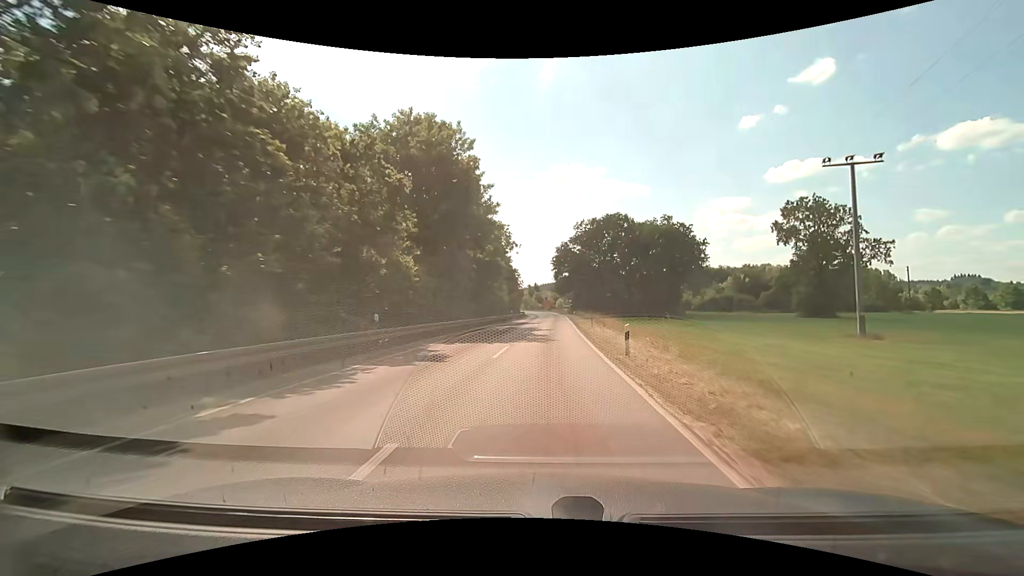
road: tertiary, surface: asphalt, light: Day
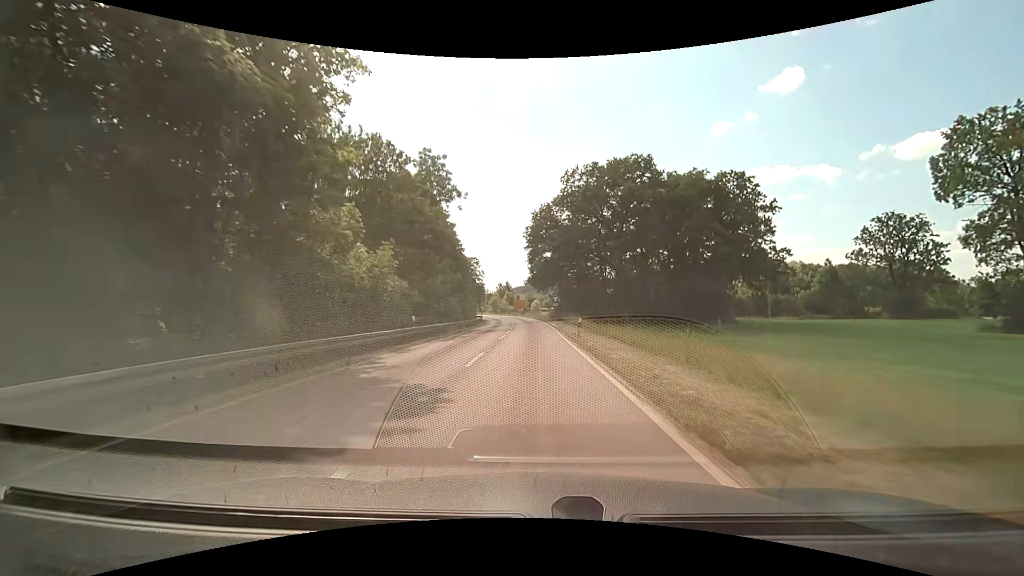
(+1.3, +40.4) m; +3°
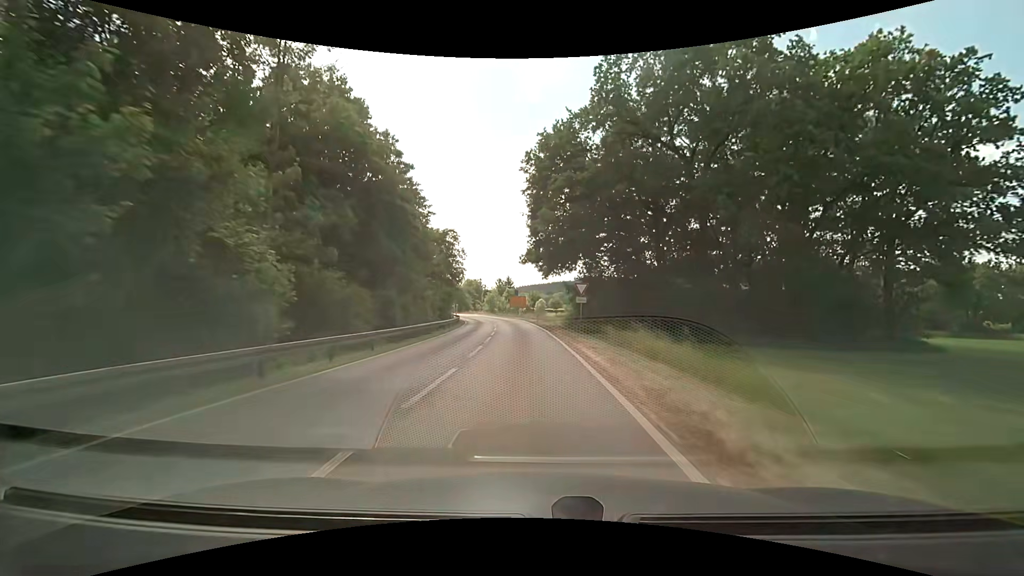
(+0.1, +29.2) m; 0°
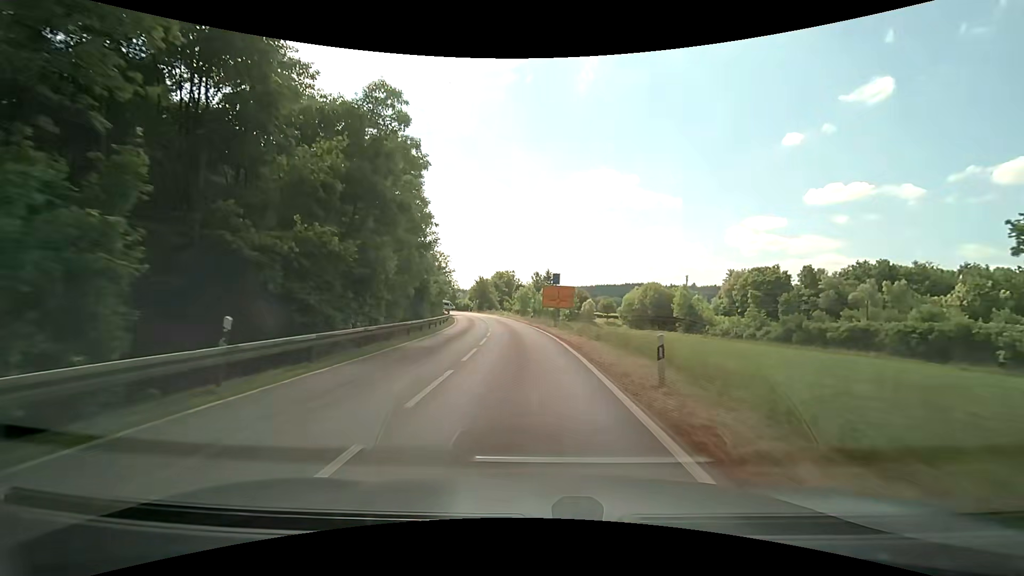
(-1.4, +38.1) m; -5°
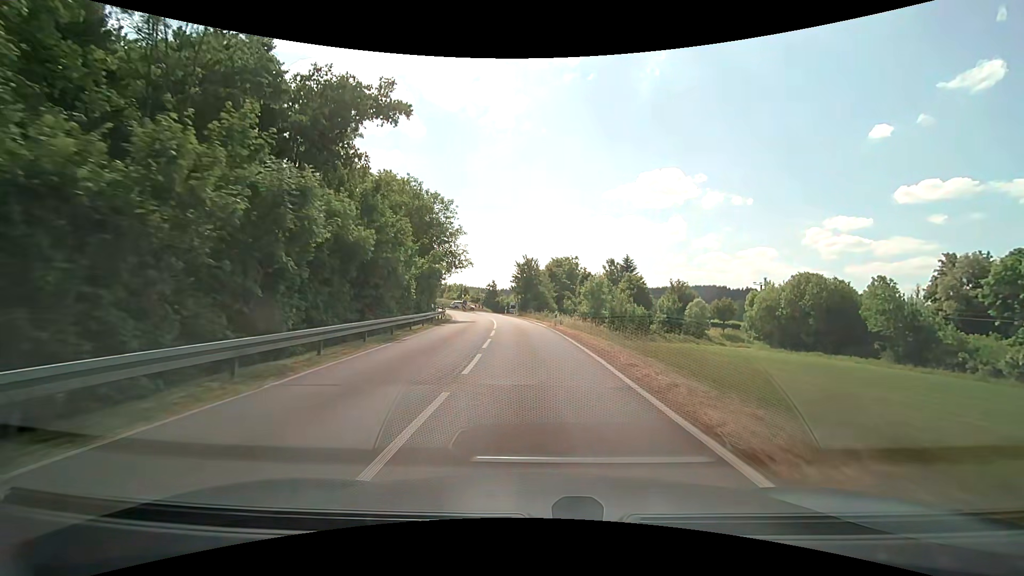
(-2.2, +44.6) m; -6°
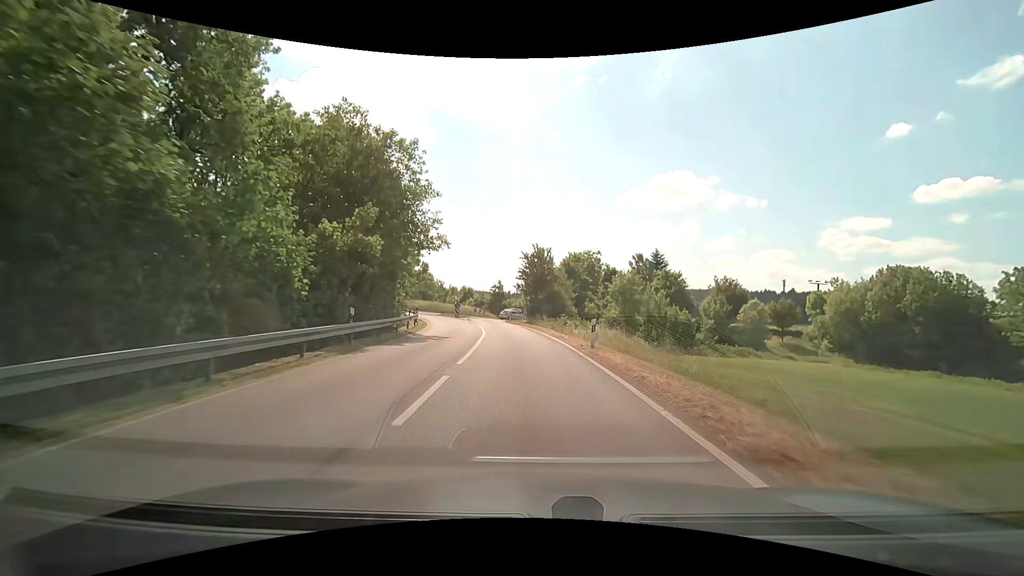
(-0.3, +16.3) m; -2°
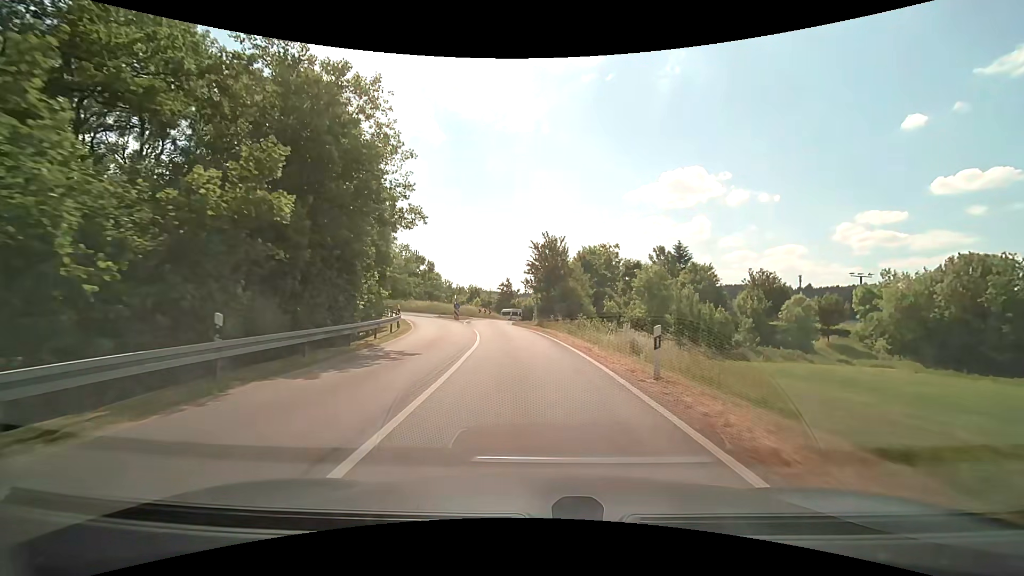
(0.0, +7.7) m; -1°
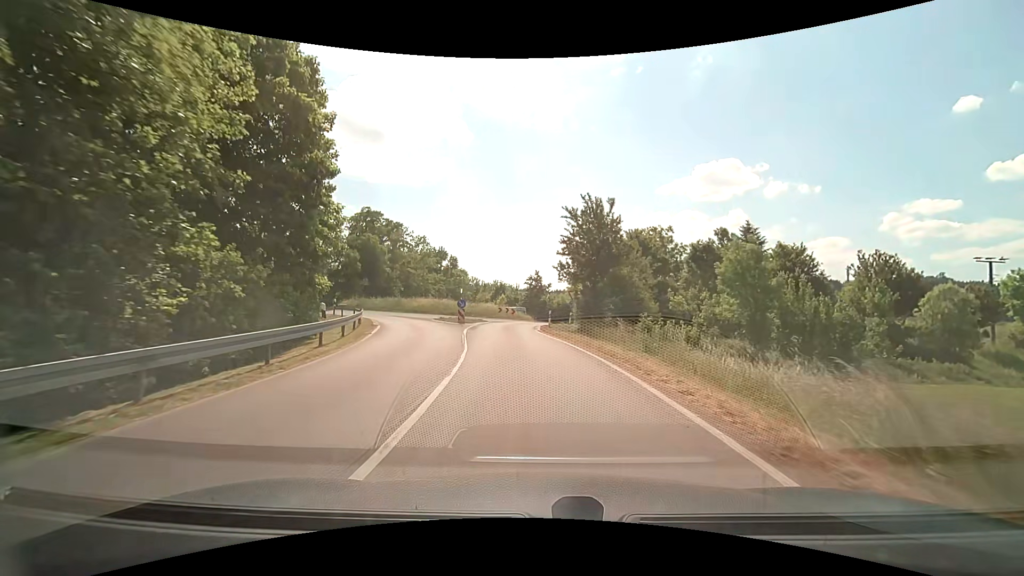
(-0.4, +14.1) m; -3°
(0, +10) (-1, +20) (-2, +30) (-1, +40) (+2, +49) (+5, +59) (+2, +68) (-6, +75) (-16, +75) (-25, +71) m
